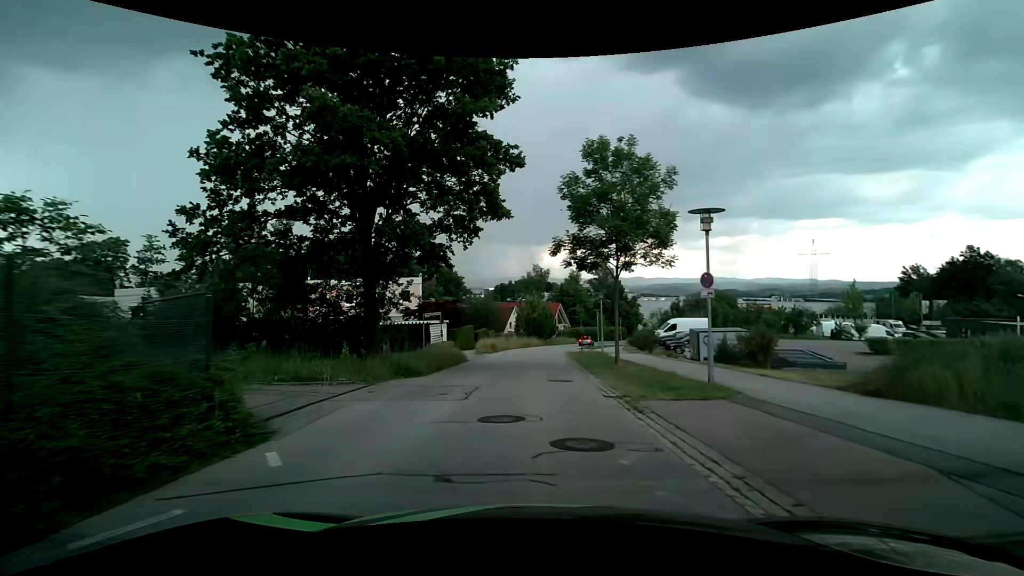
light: Day
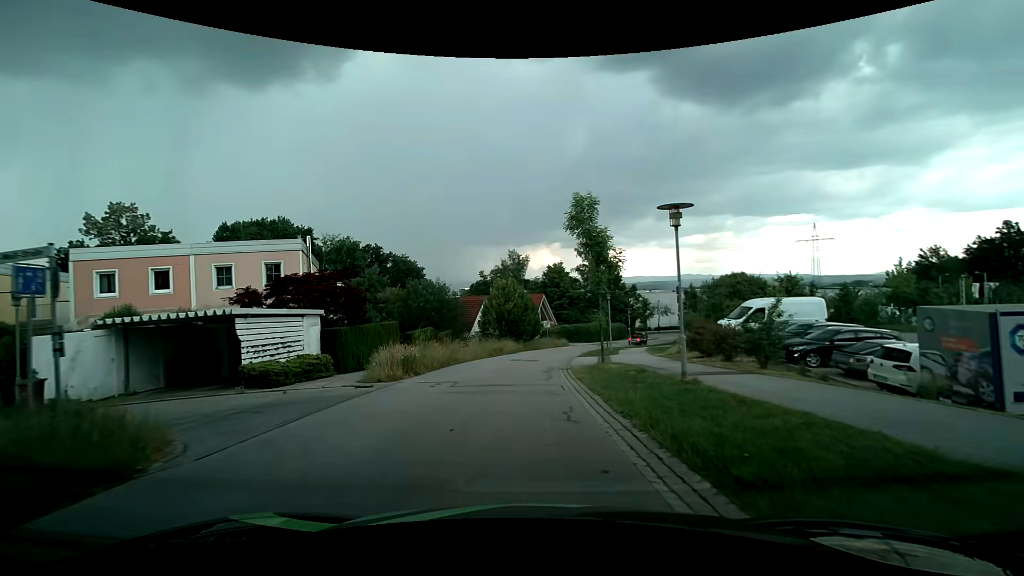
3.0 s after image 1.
(+0.7, +22.4) m; +2°
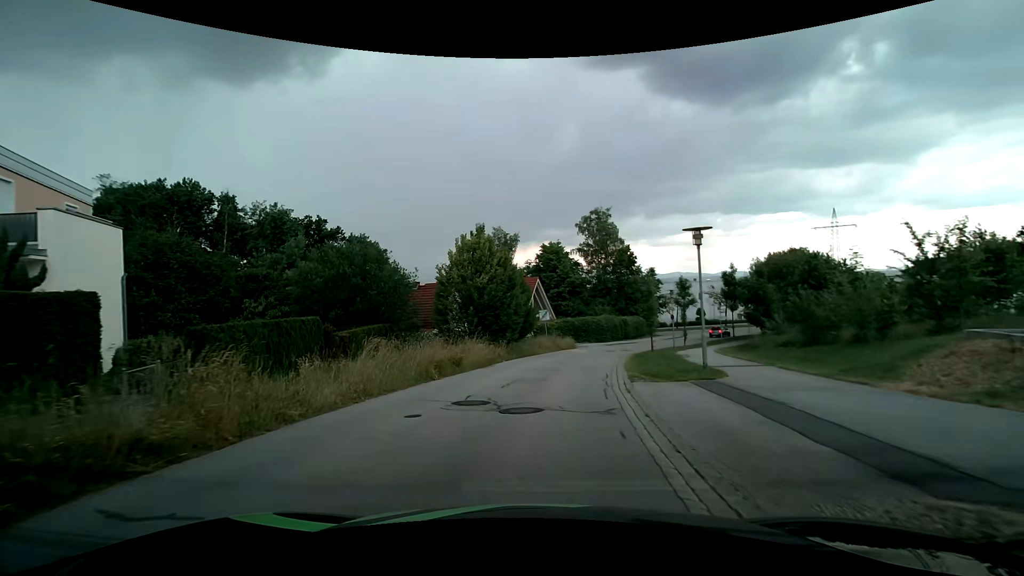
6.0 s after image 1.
(+0.1, +20.4) m; +1°
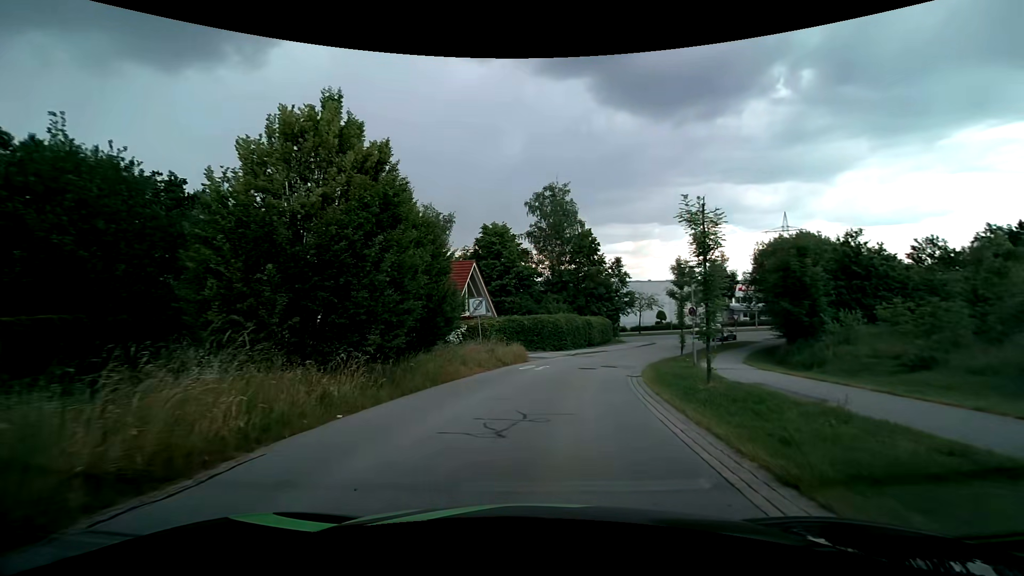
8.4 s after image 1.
(+0.6, +16.0) m; +6°
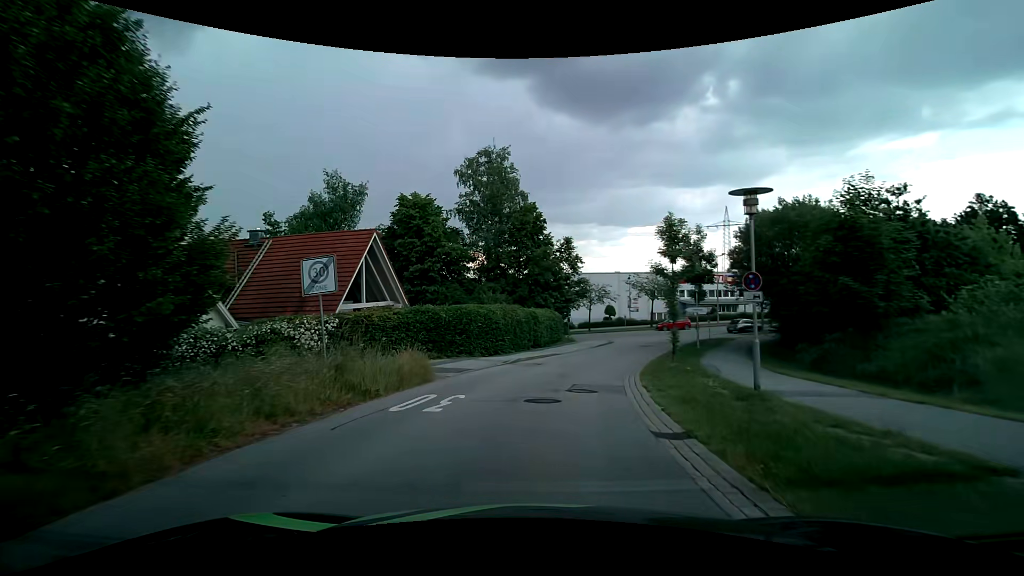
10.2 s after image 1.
(+0.8, +11.8) m; +6°
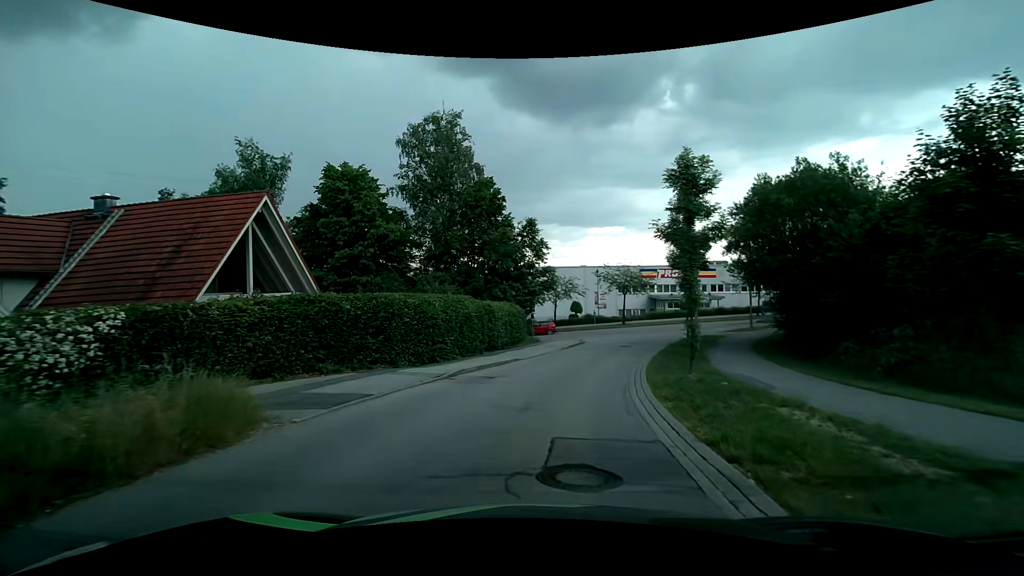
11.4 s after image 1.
(+0.4, +7.8) m; +5°
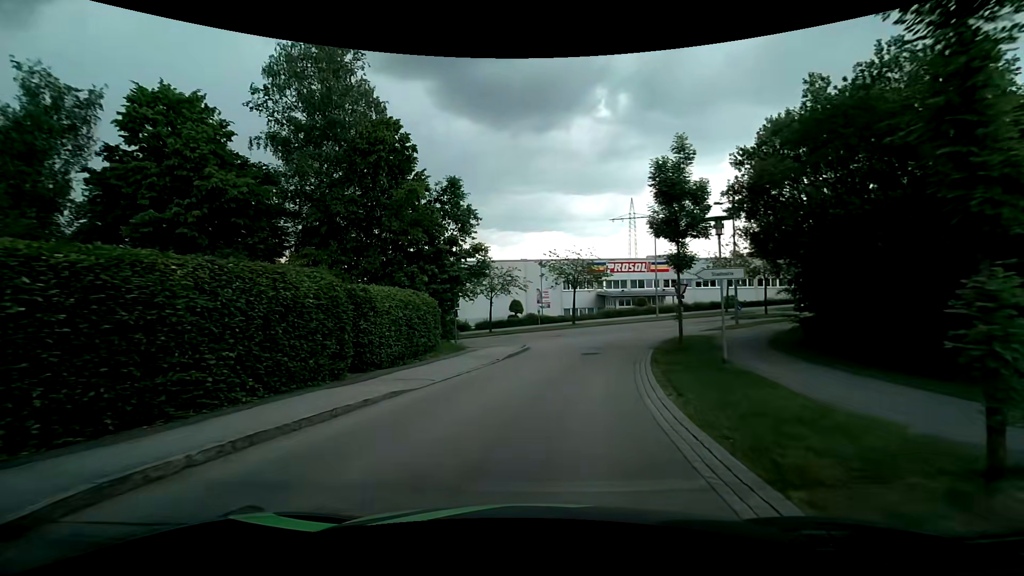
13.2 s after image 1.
(+0.6, +11.5) m; +6°
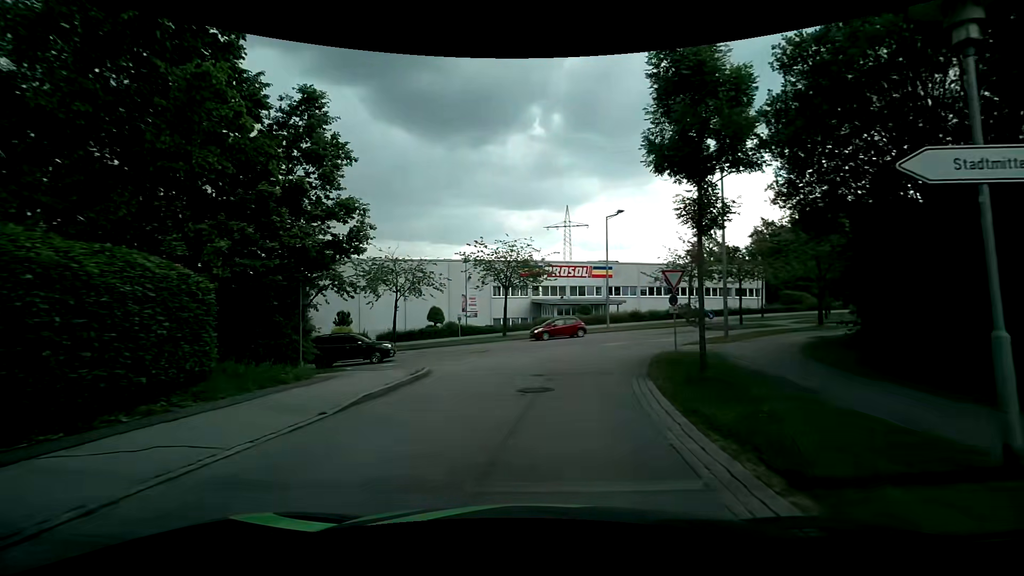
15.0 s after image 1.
(+0.7, +11.1) m; +8°
(+1, +10) (+2, +20) (0, +29) (-9, +32) (-19, +31) (-29, +30) (-39, +28) (-49, +27) (-59, +26) (-69, +26) m
